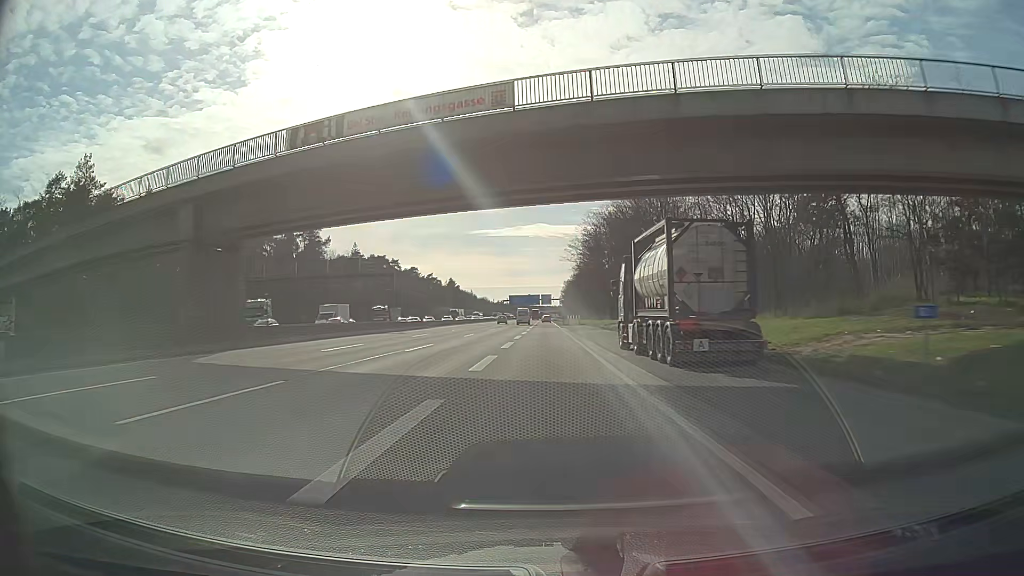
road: motorway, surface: asphalt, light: Day
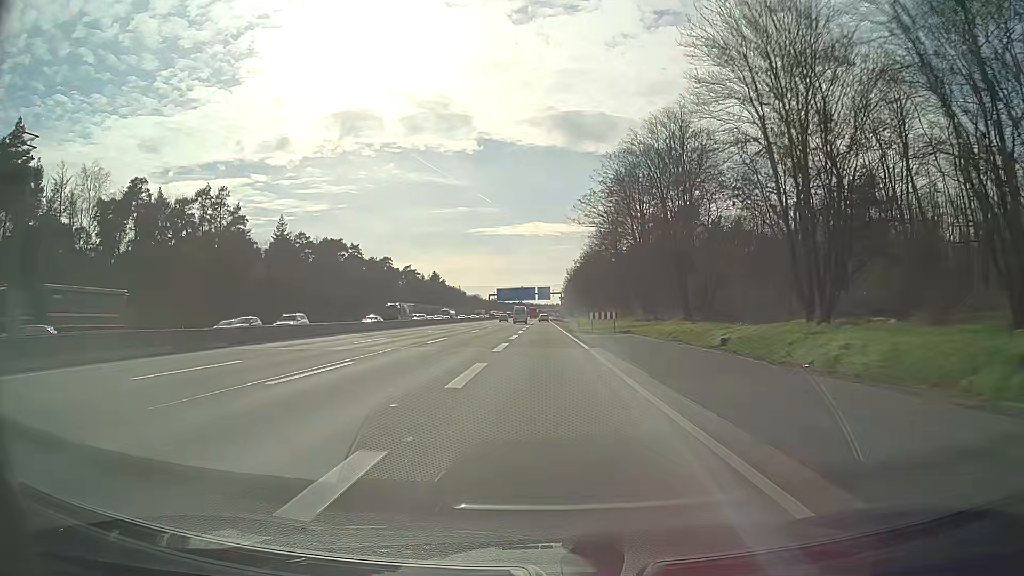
(+0.1, +52.2) m; 0°
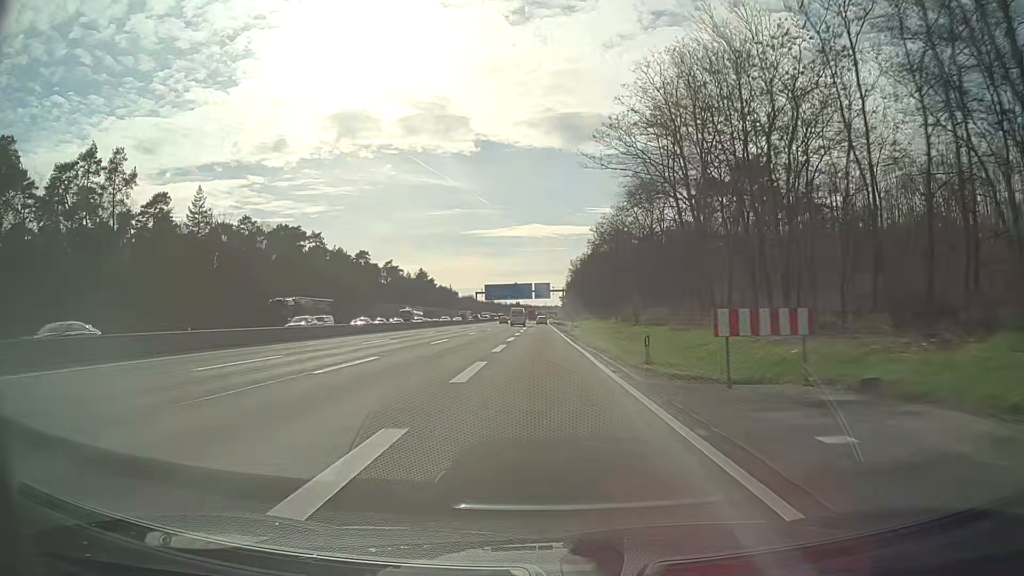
(0.0, +34.8) m; 0°
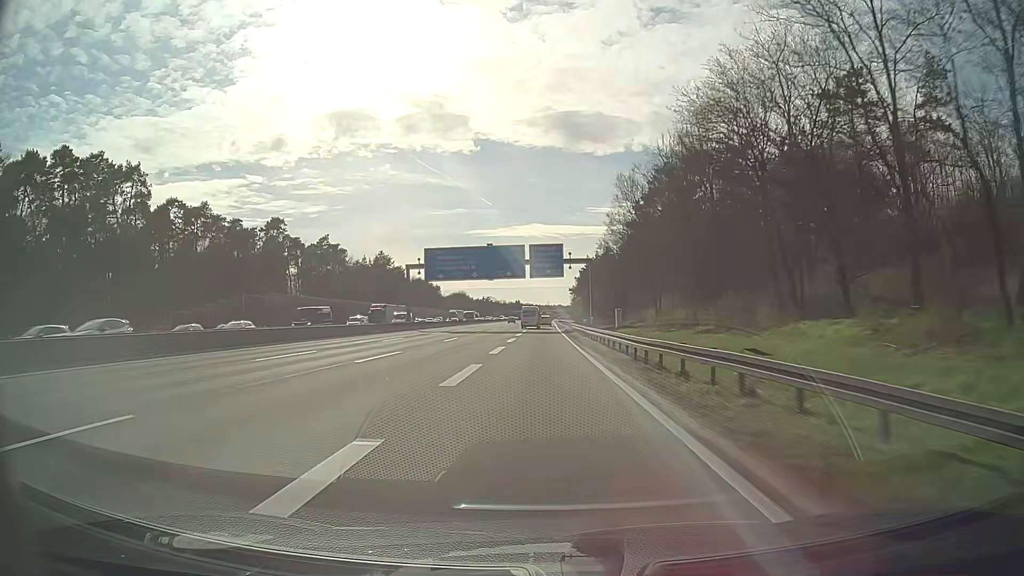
(-0.2, +85.2) m; 0°
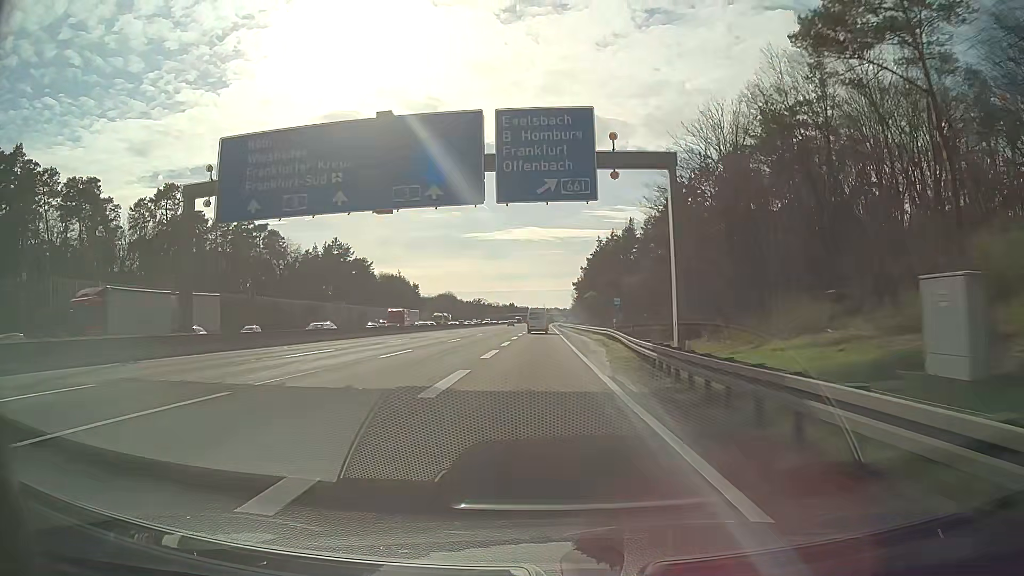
(+0.3, +49.8) m; 0°
(0, +10) (0, +20) (0, +30) (0, +40) (0, +50) (0, +60) (0, +70) (0, +80) (0, +90) (0, +100) m
